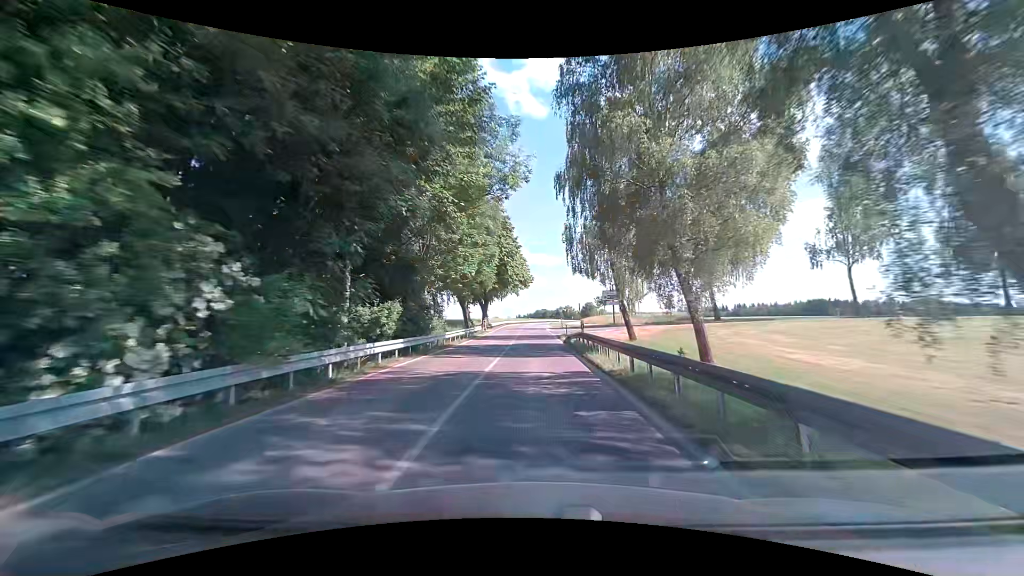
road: tertiary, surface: asphalt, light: Day
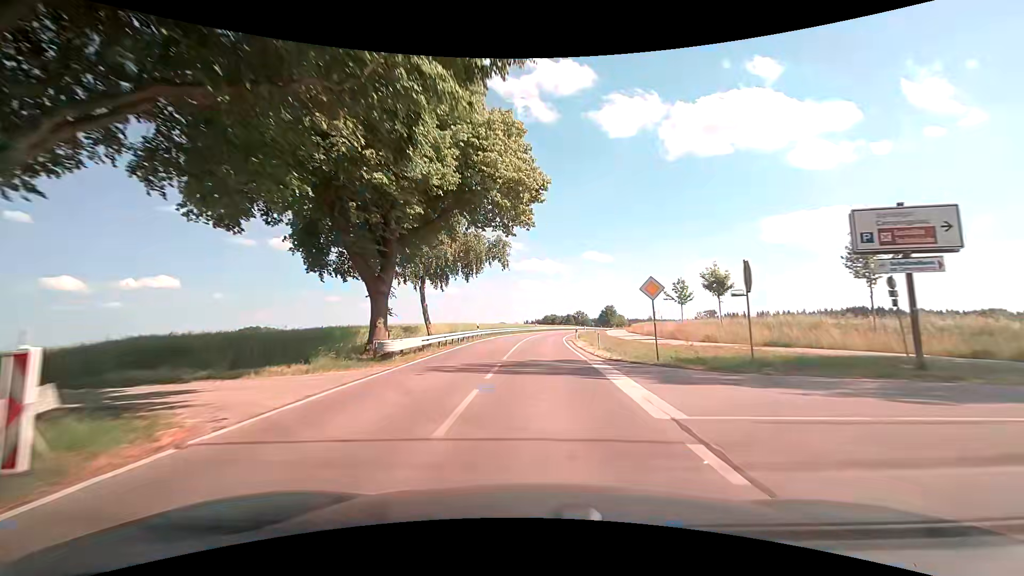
(-0.3, +46.8) m; -1°
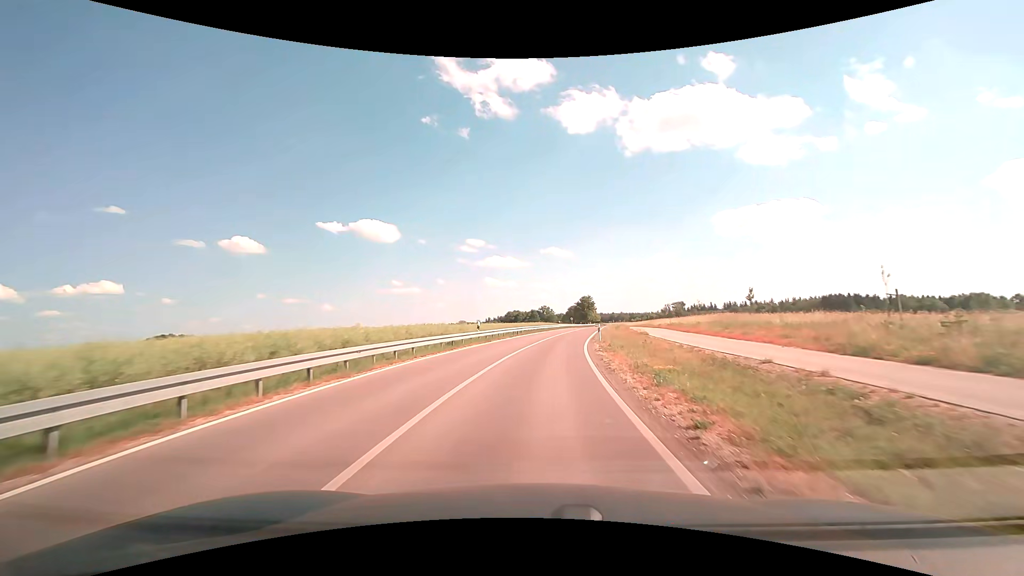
(+1.3, +44.9) m; +4°
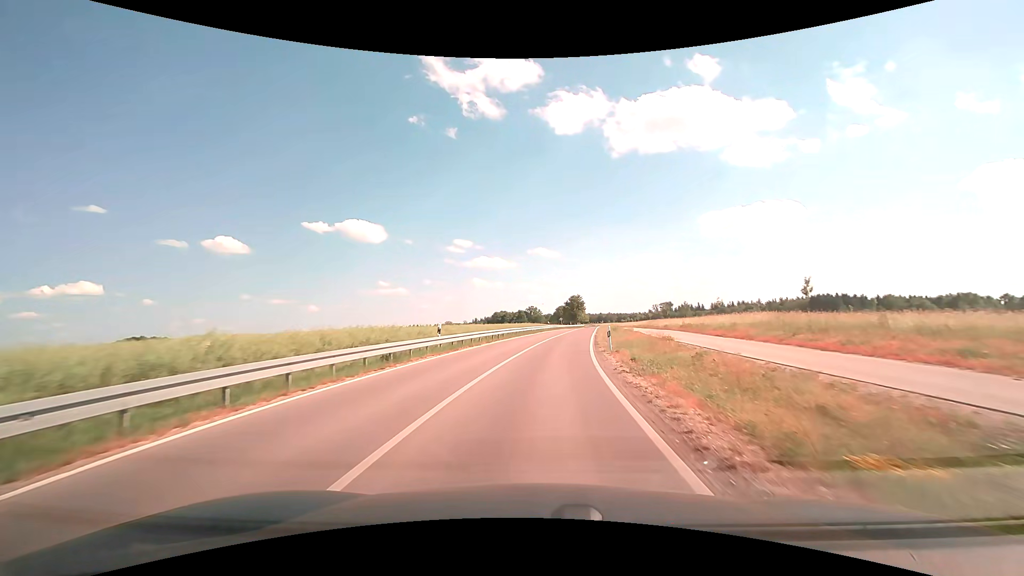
(+0.1, +8.9) m; +1°
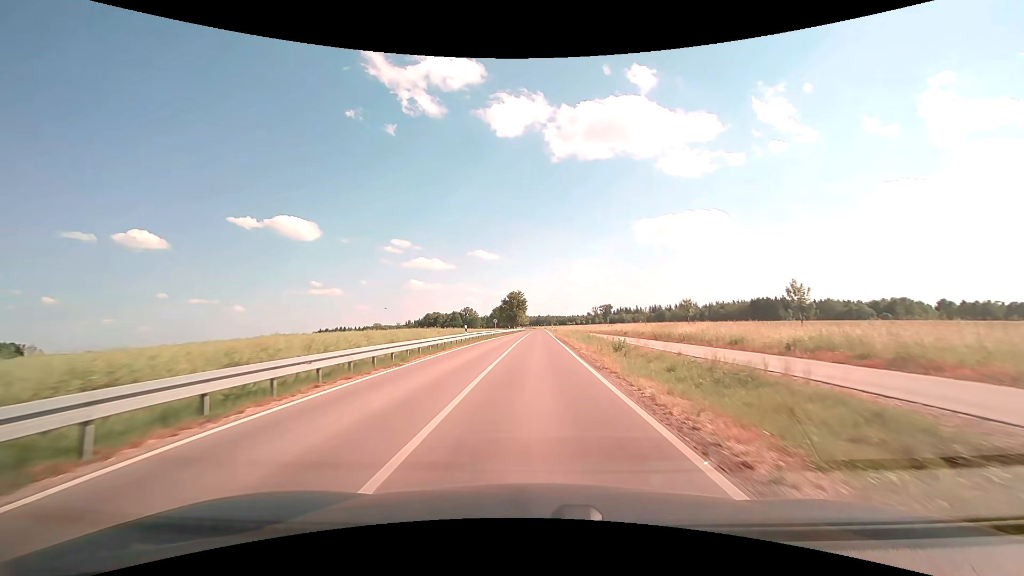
(+2.2, +36.3) m; +7°
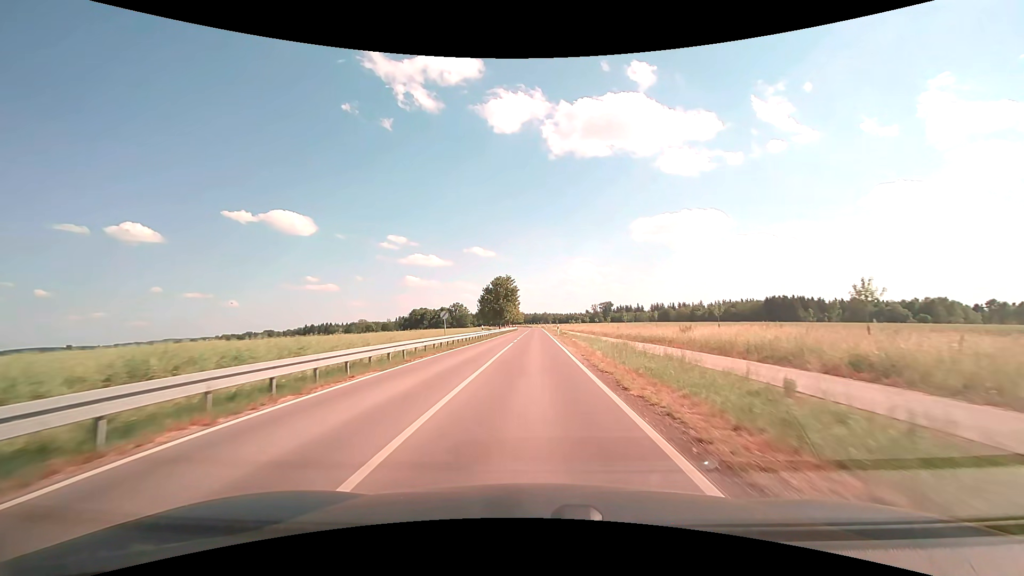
(+0.4, +37.8) m; +1°
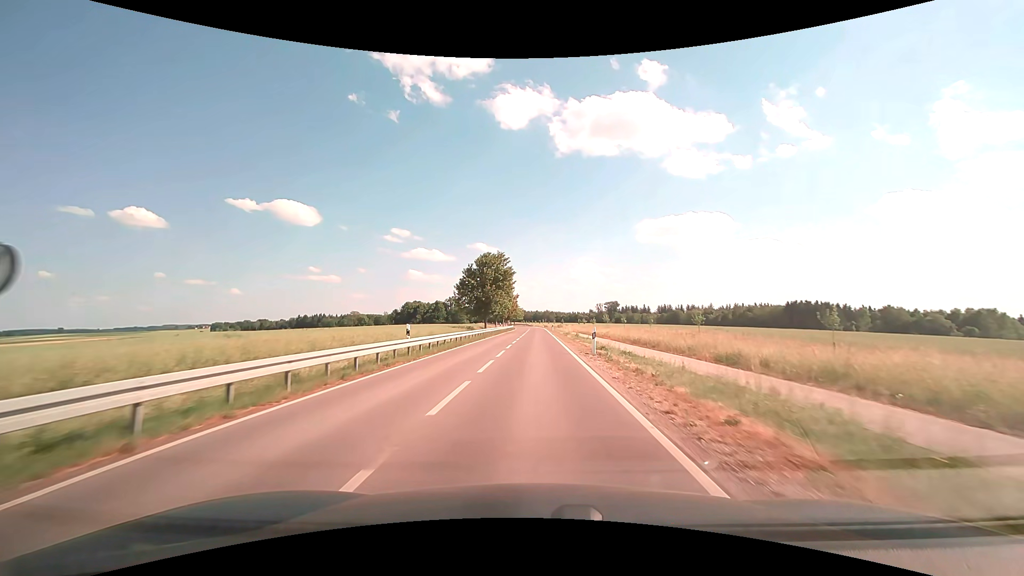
(-0.1, +29.7) m; 0°
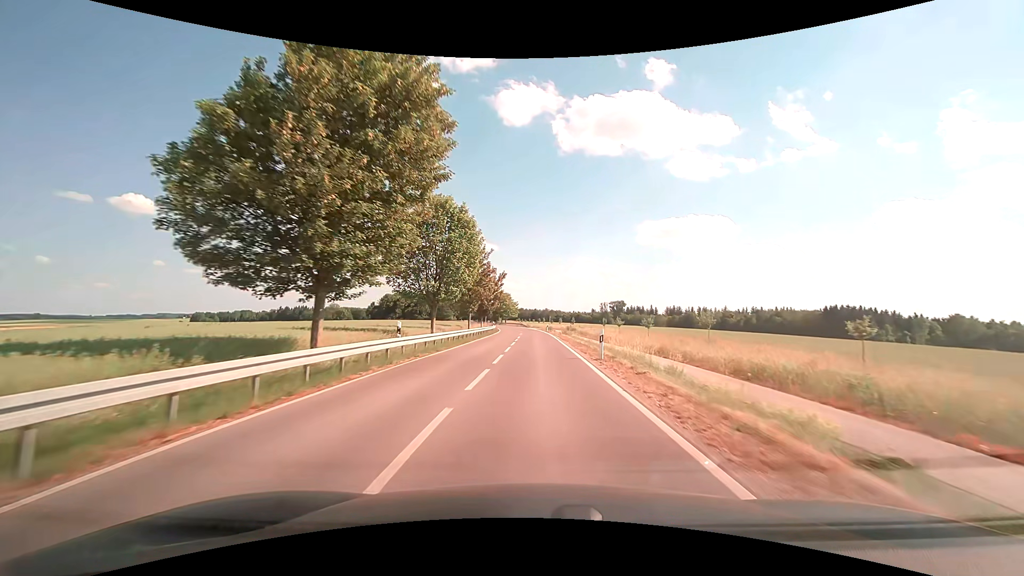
(+0.1, +51.9) m; 0°
(0, +10) (0, +20) (0, +30) (0, +40) (0, +50) (0, +60) (-1, +70) (-1, +80) (-2, +90) (-3, +100) m
